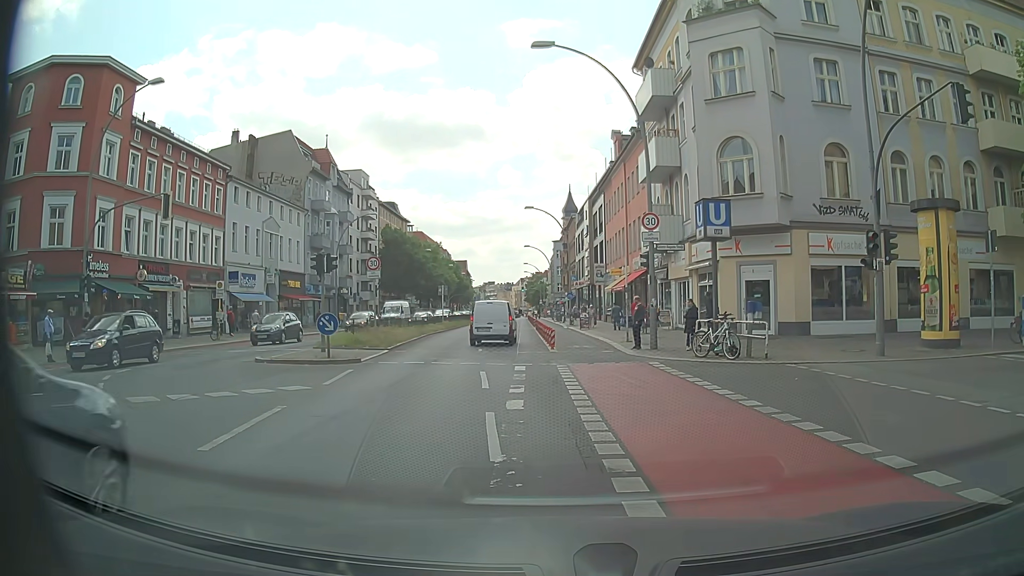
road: primary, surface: asphalt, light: Day
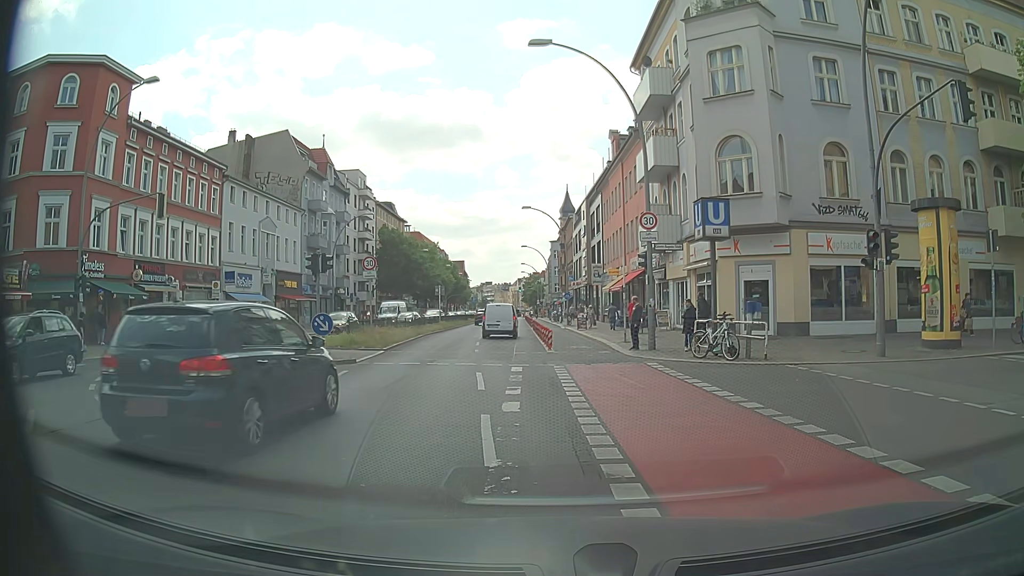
(0.0, +0.2) m; 0°
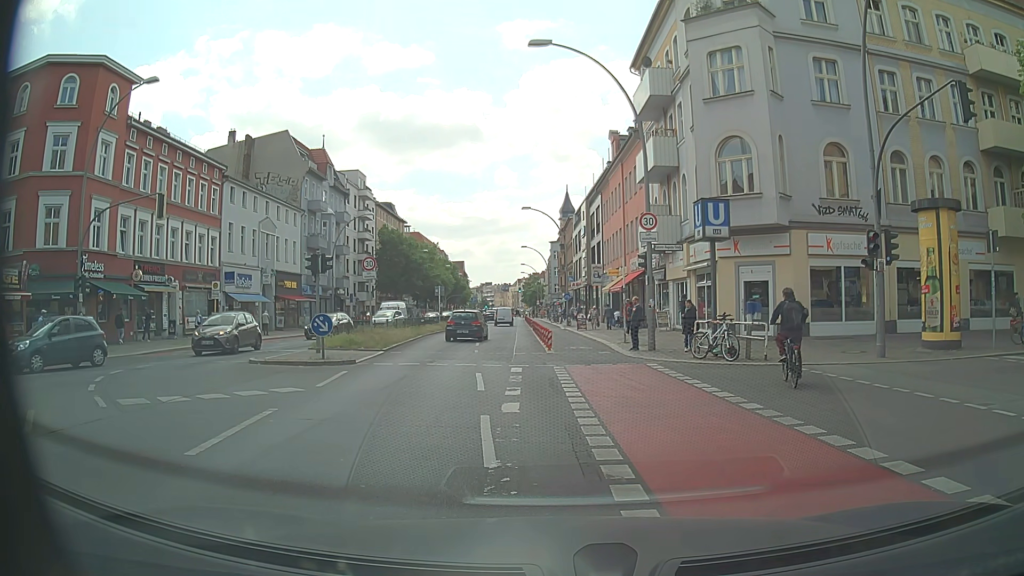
(0.0, +0.1) m; 0°
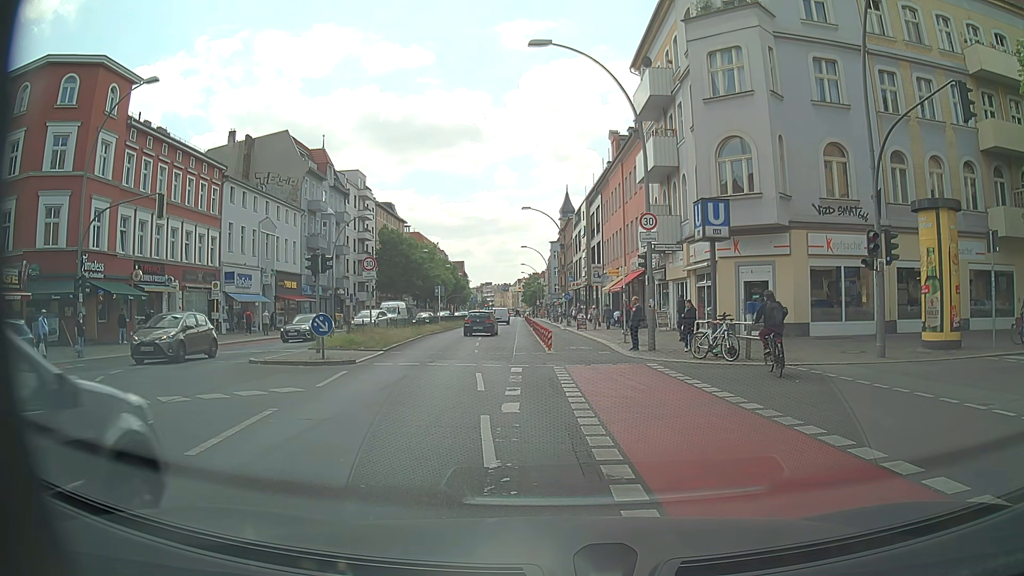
(0.0, 0.0) m; 0°
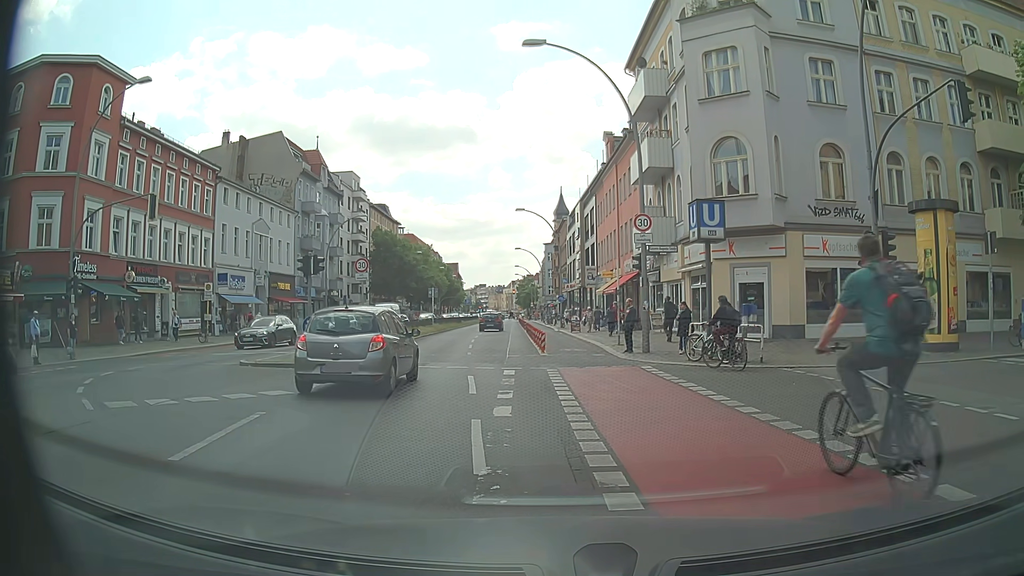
(0.0, +0.2) m; 0°
